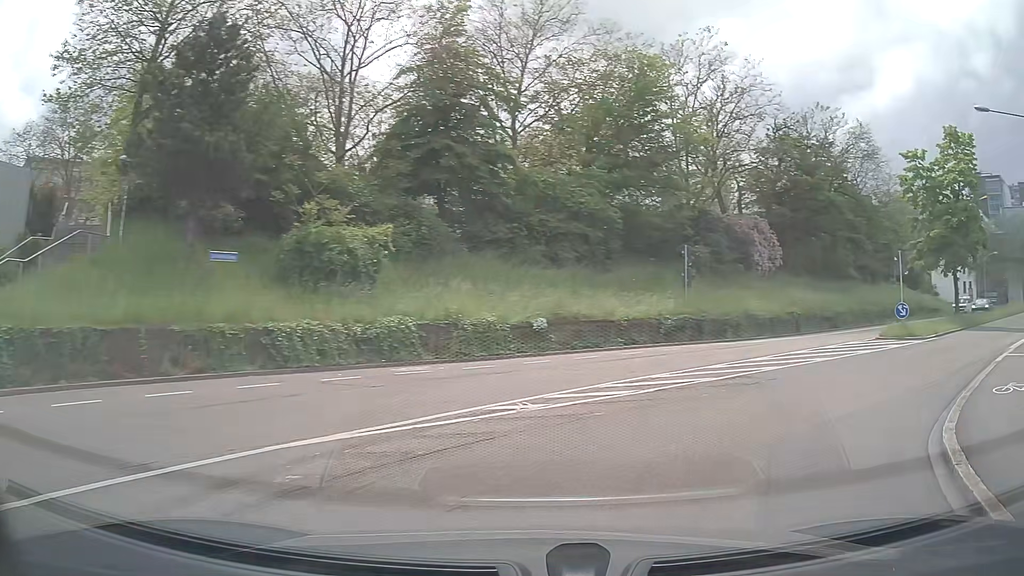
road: secondary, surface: asphalt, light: Day
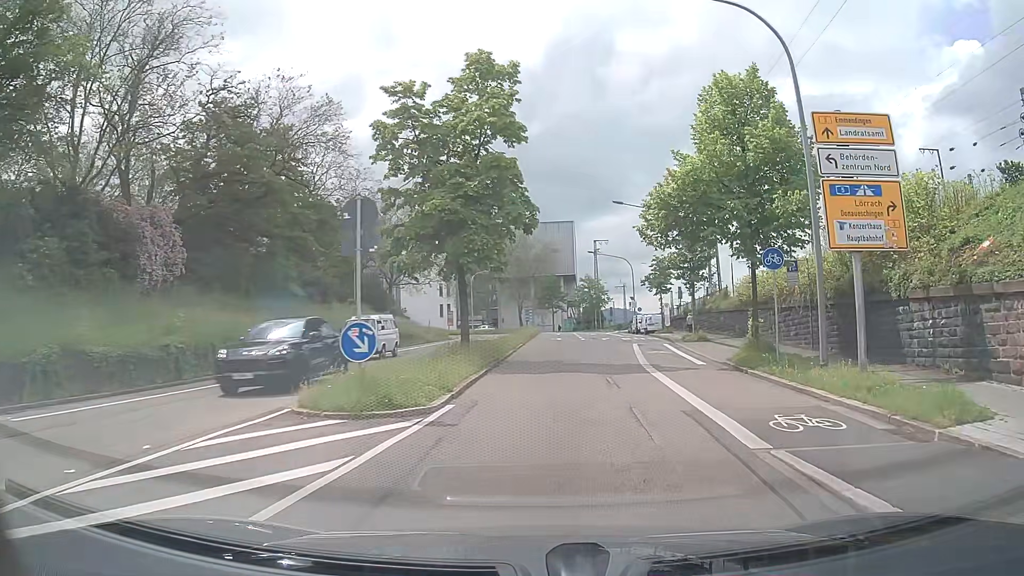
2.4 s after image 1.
(+7.7, +14.0) m; +47°
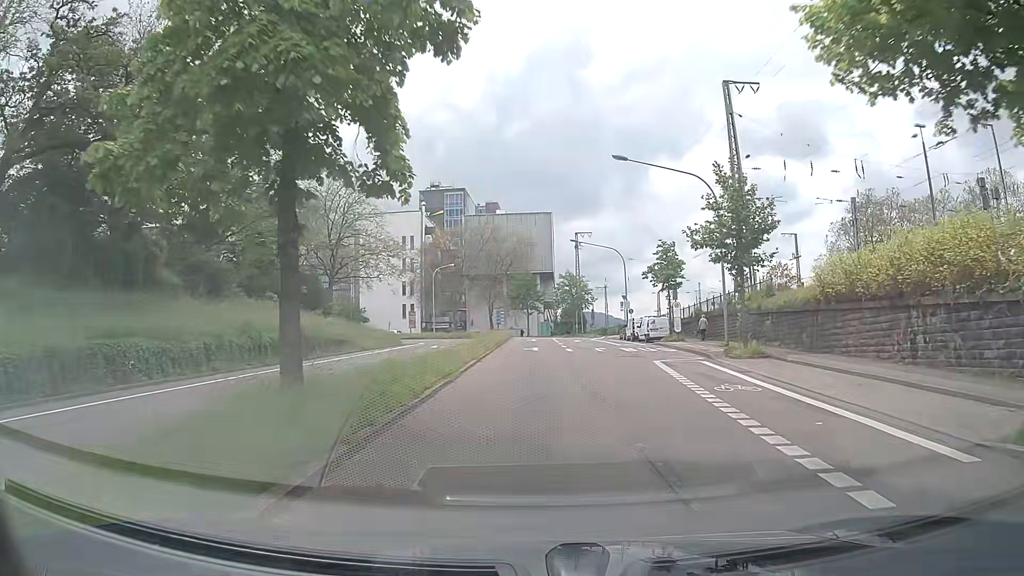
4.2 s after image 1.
(+0.5, +14.9) m; +2°
